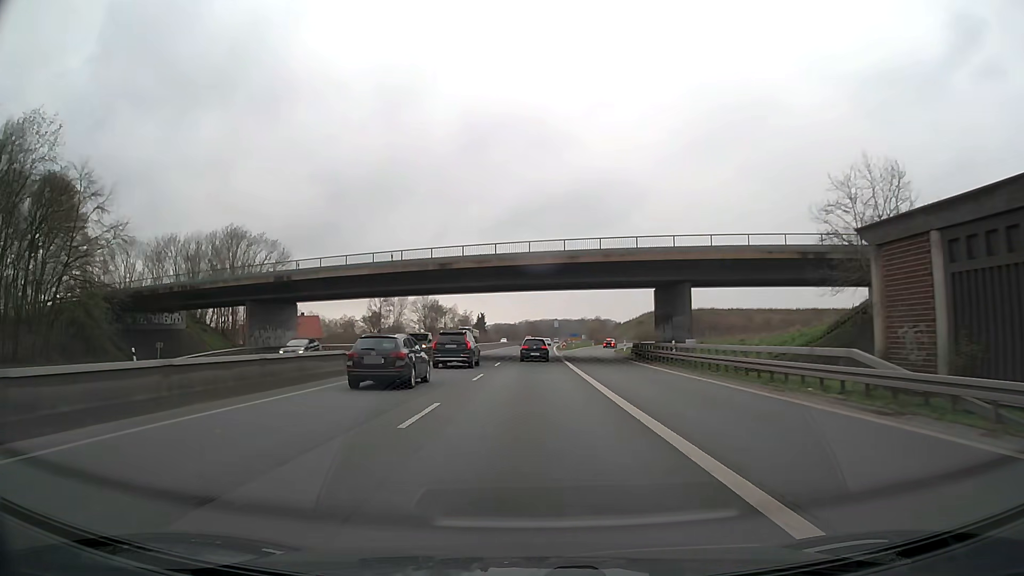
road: trunk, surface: asphalt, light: Day
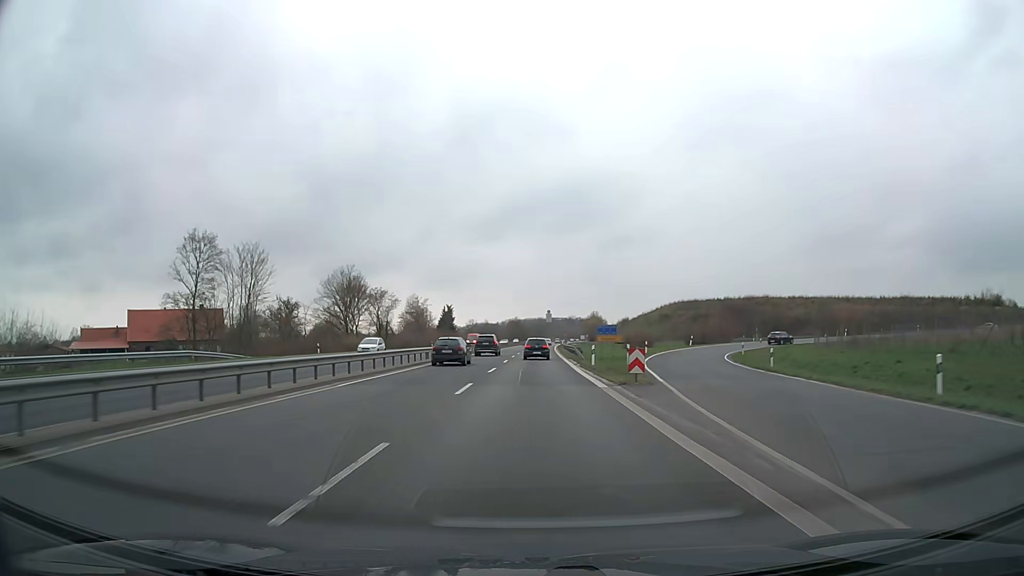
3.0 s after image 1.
(+1.0, +65.7) m; +2°
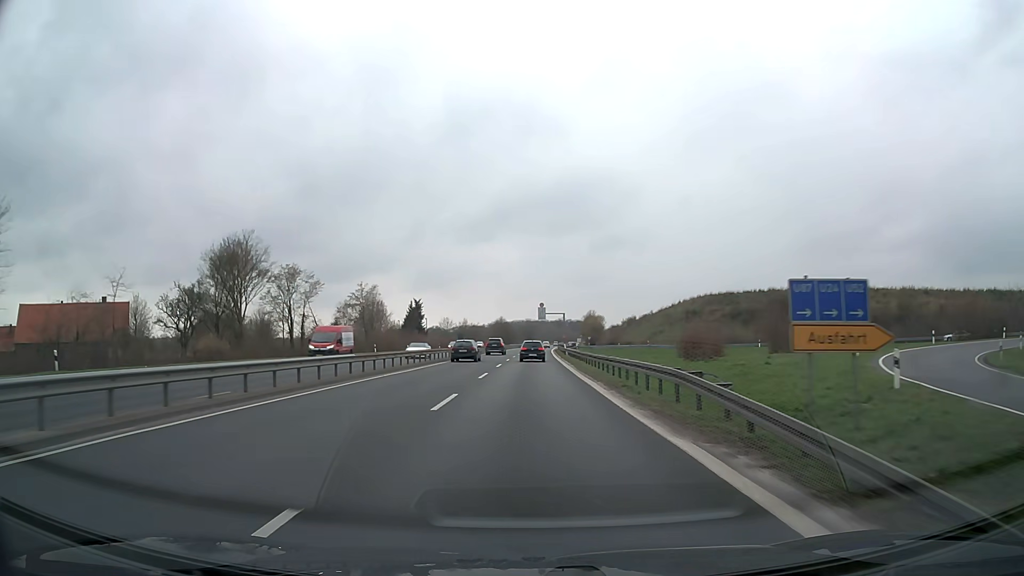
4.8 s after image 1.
(-0.3, +39.5) m; 0°
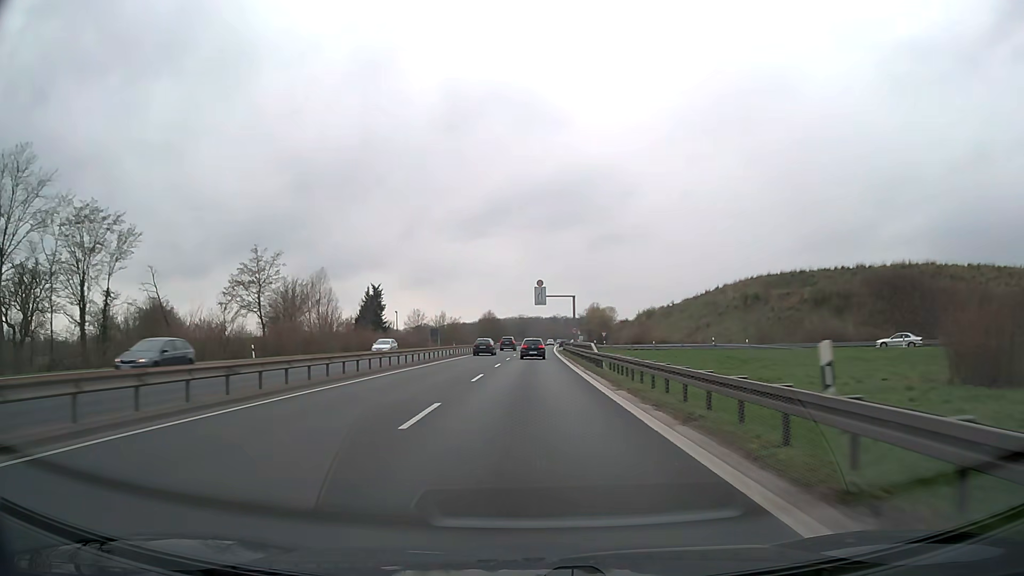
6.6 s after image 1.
(+0.3, +39.3) m; +1°
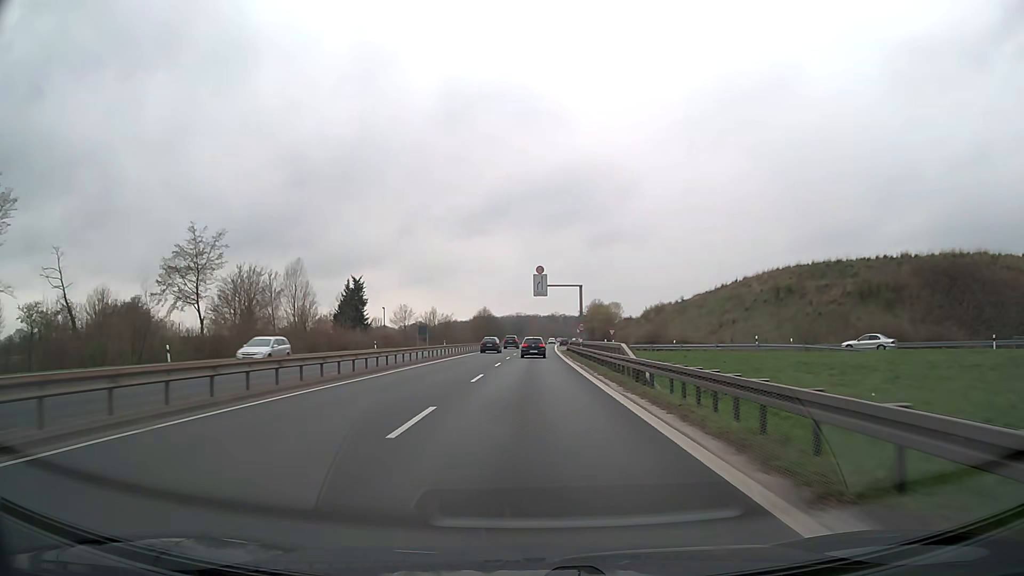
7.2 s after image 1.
(0.0, +13.0) m; 0°
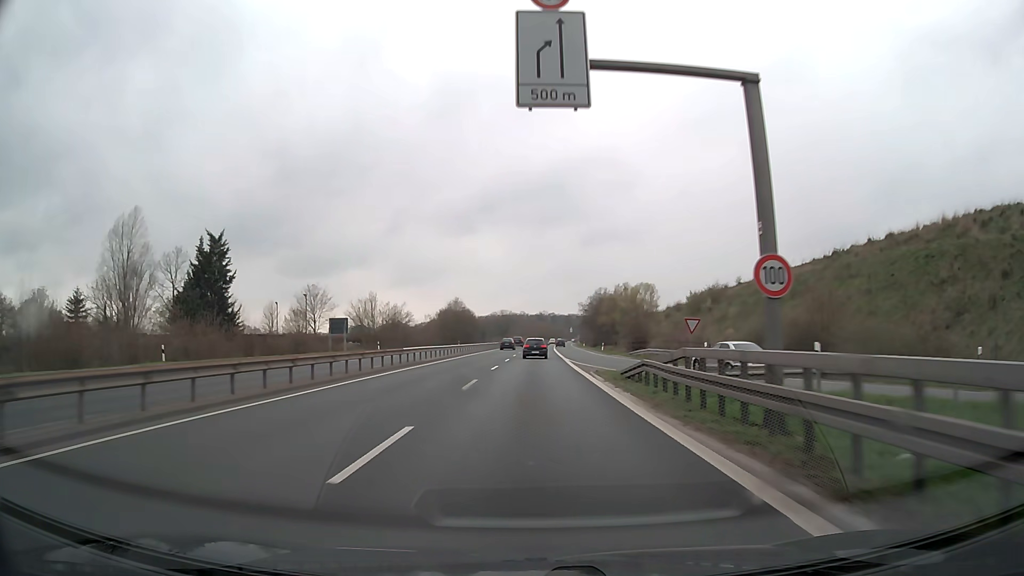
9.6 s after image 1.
(+0.4, +51.1) m; +1°
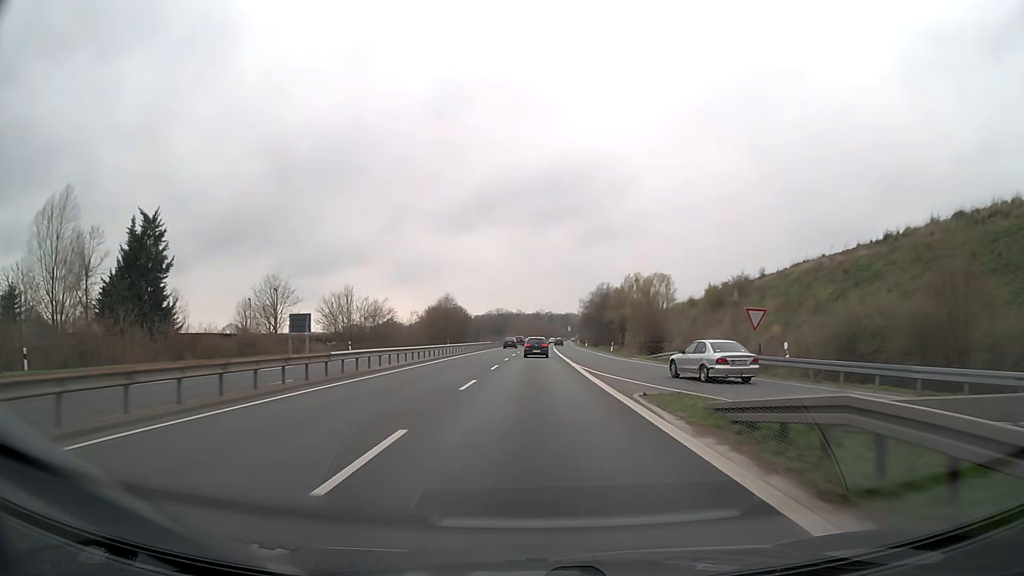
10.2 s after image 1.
(0.0, +12.6) m; 0°
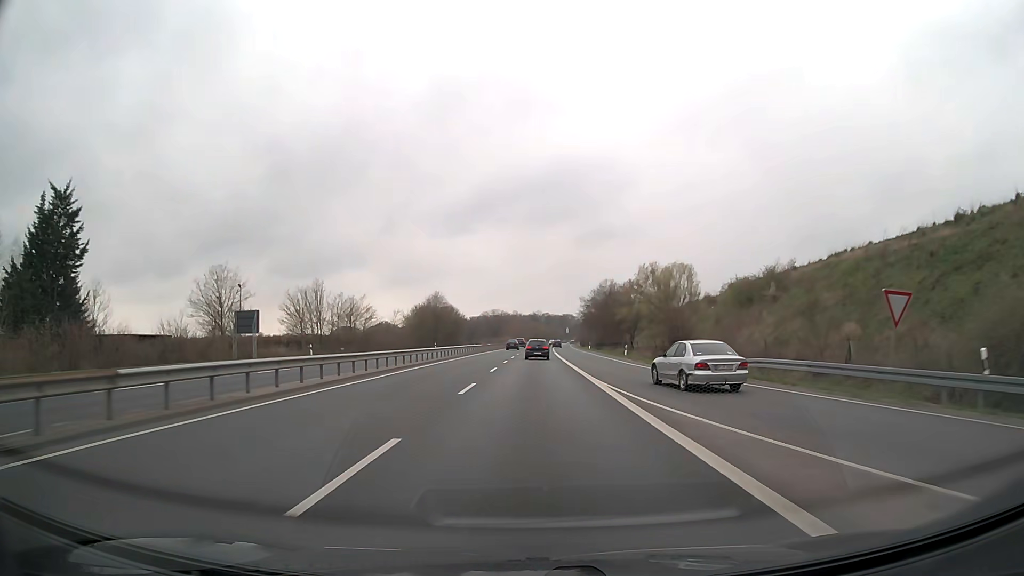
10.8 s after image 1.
(0.0, +12.6) m; 0°
(0, +10) (0, +20) (0, +30) (0, +40) (0, +50) (+1, +60) (+1, +70) (+1, +80) (+1, +90) (+2, +100) m
